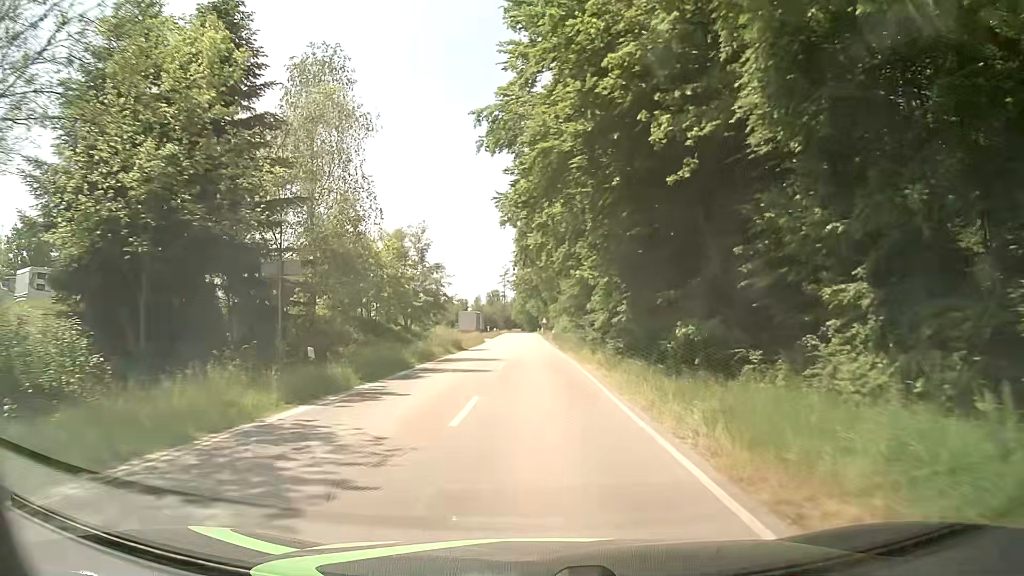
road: tertiary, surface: asphalt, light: Day
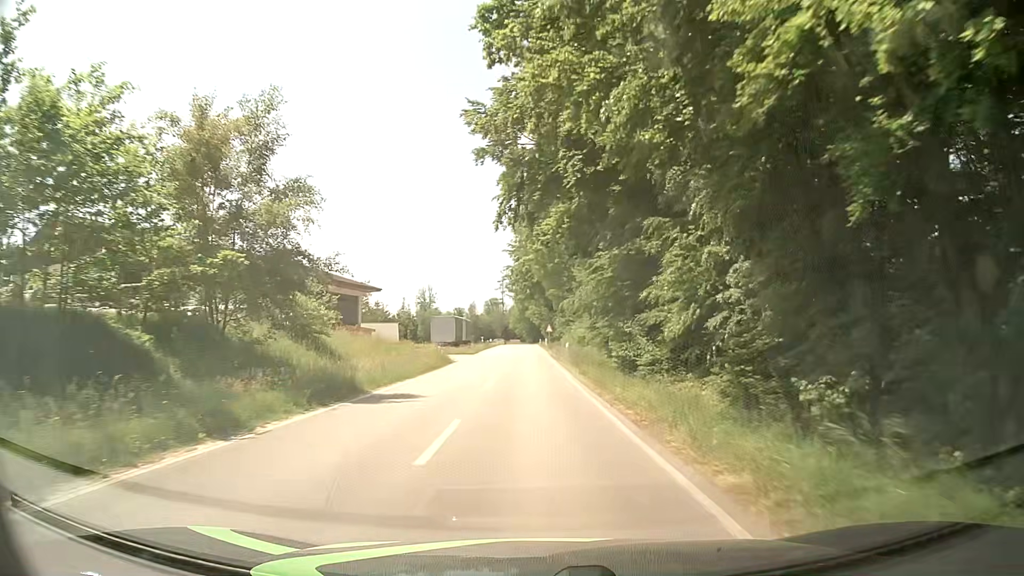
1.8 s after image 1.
(-0.1, +26.8) m; 0°
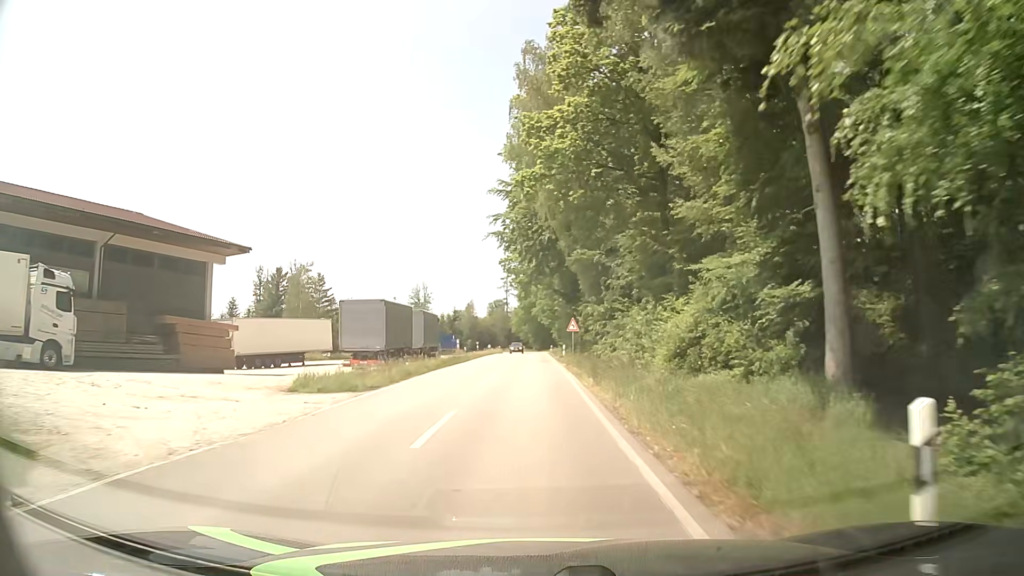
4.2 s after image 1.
(-0.2, +35.8) m; -1°
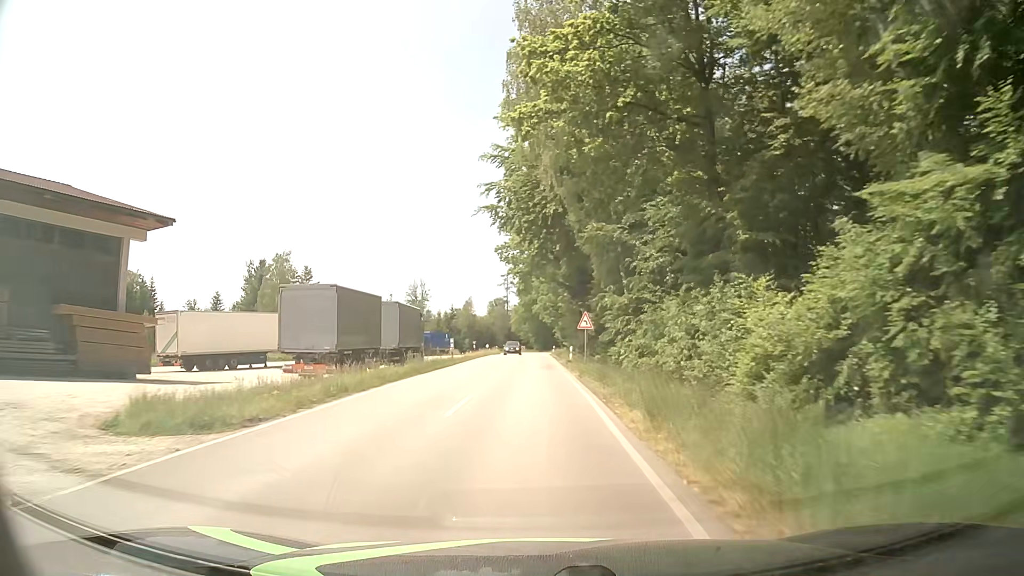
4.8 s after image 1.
(-0.1, +9.0) m; 0°
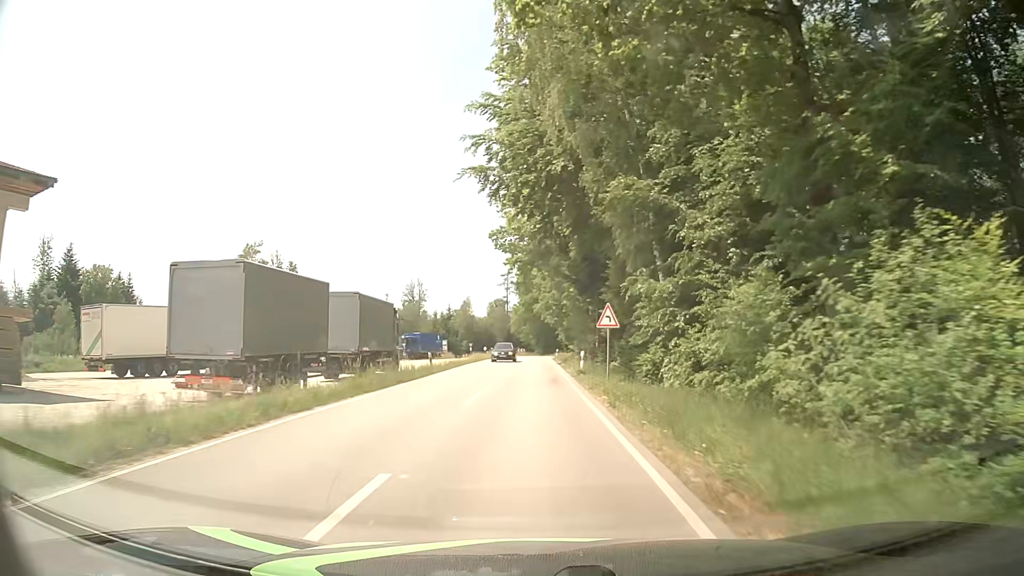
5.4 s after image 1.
(0.0, +9.0) m; 0°
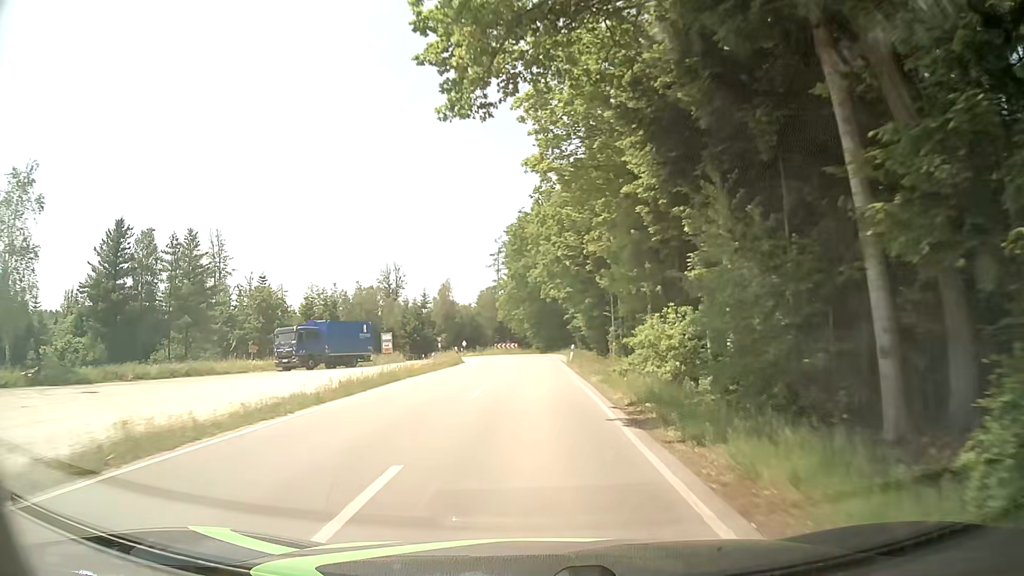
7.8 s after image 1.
(+0.1, +36.3) m; +1°
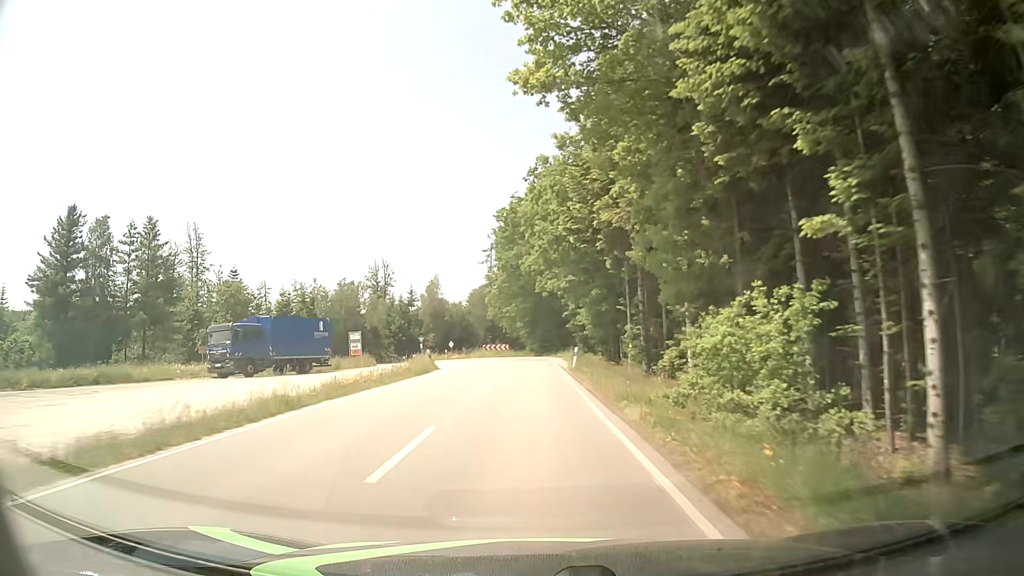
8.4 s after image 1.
(0.0, +9.1) m; 0°
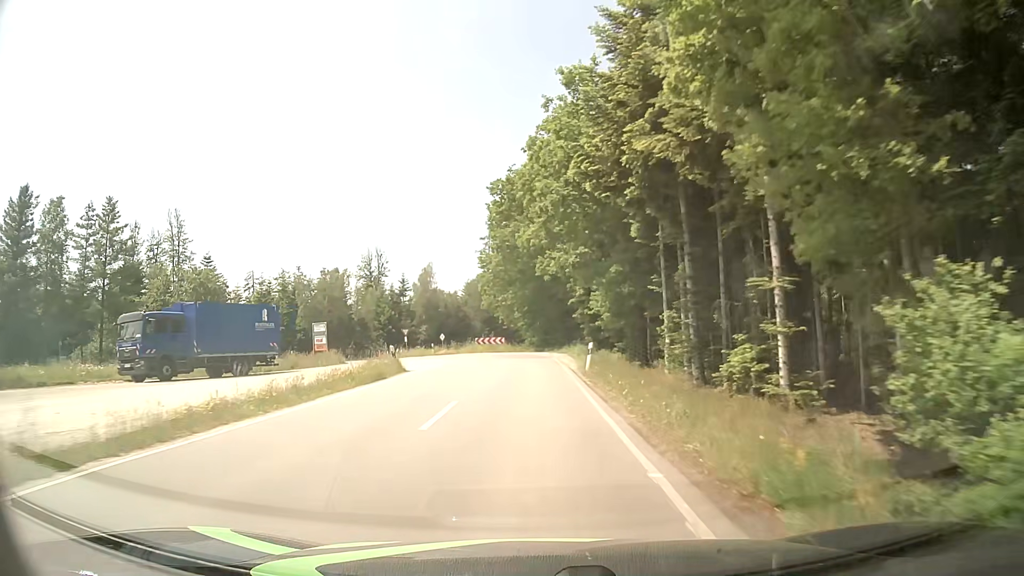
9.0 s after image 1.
(0.0, +8.7) m; 0°
(0, +10) (0, +20) (0, +30) (-1, +40) (-5, +49) (-12, +56) (-17, +65) (-17, +74) (-15, +84) (-12, +94) m
